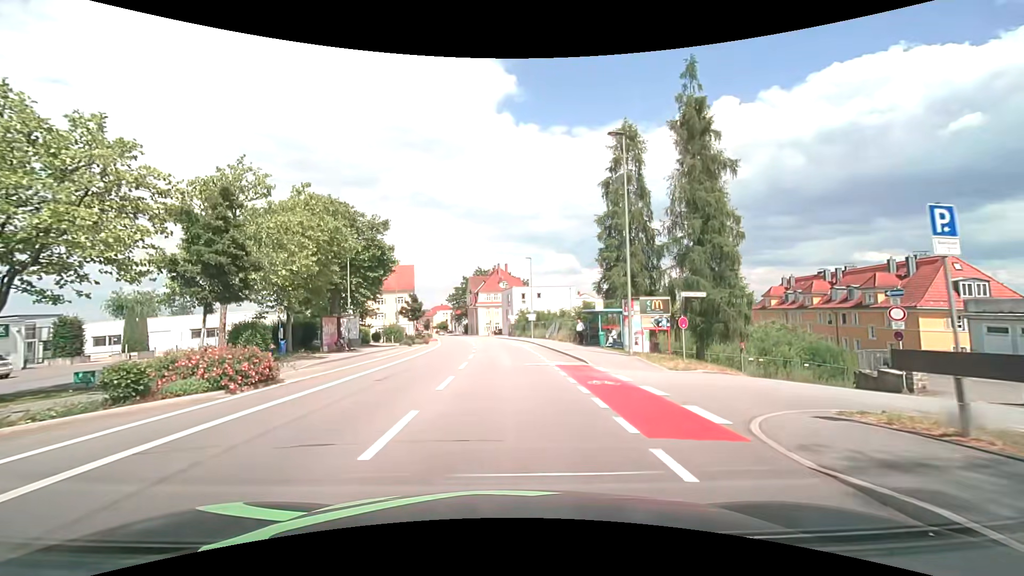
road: tertiary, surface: asphalt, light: Day
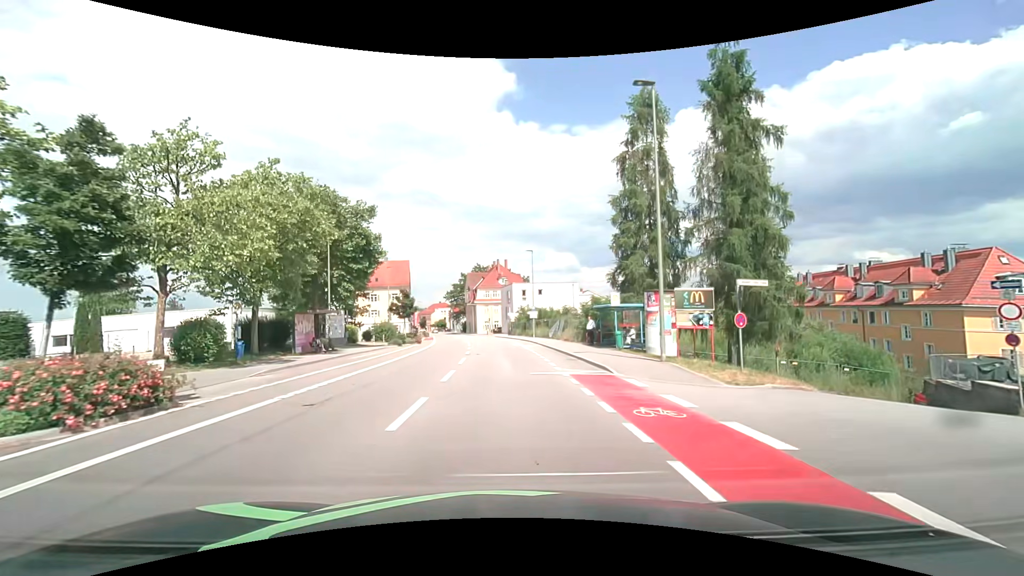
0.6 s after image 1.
(0.0, +4.7) m; 0°
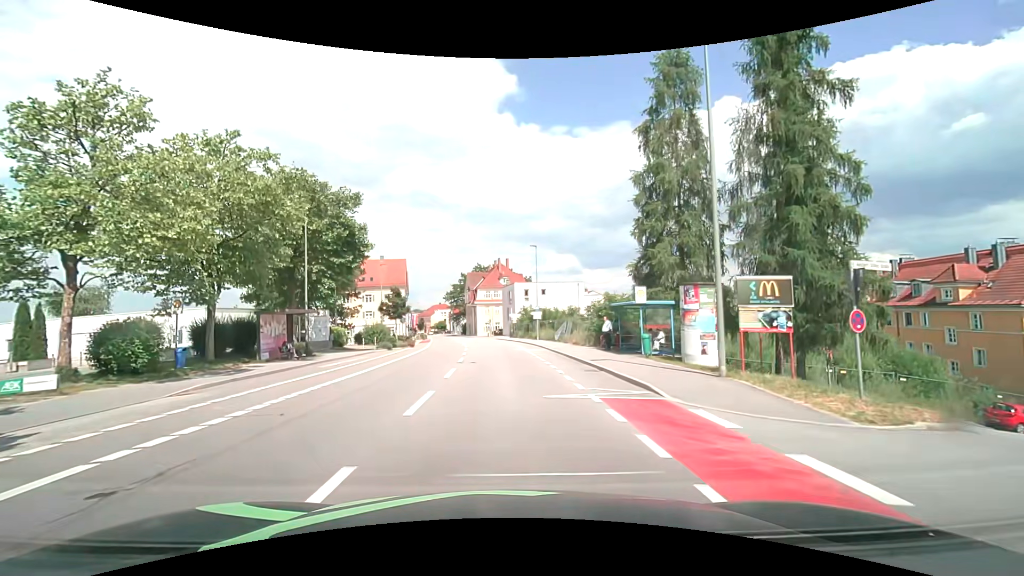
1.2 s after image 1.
(0.0, +4.7) m; 0°
